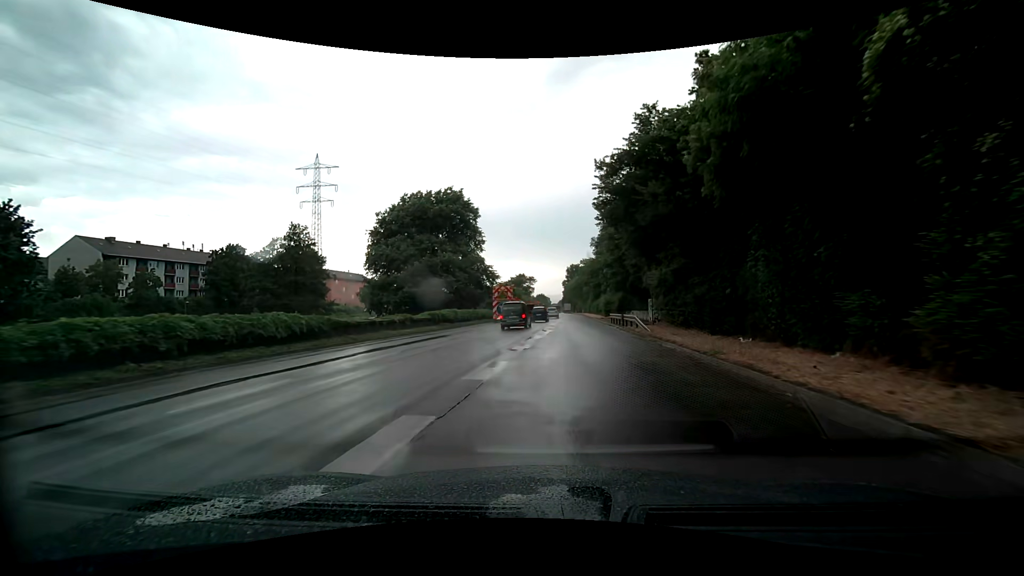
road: trunk_link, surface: asphalt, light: Day
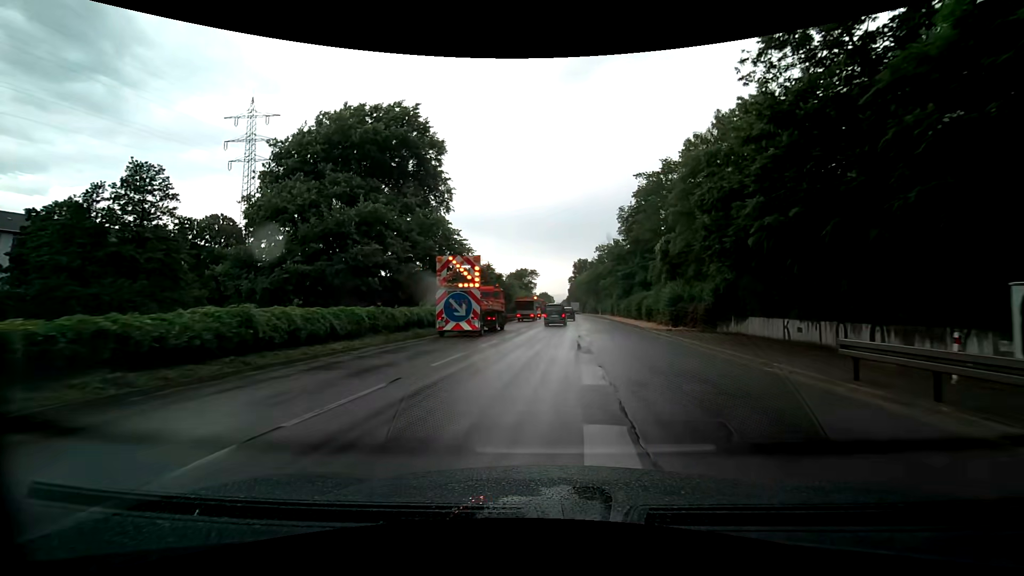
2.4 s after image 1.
(-0.2, +31.0) m; 0°
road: trunk
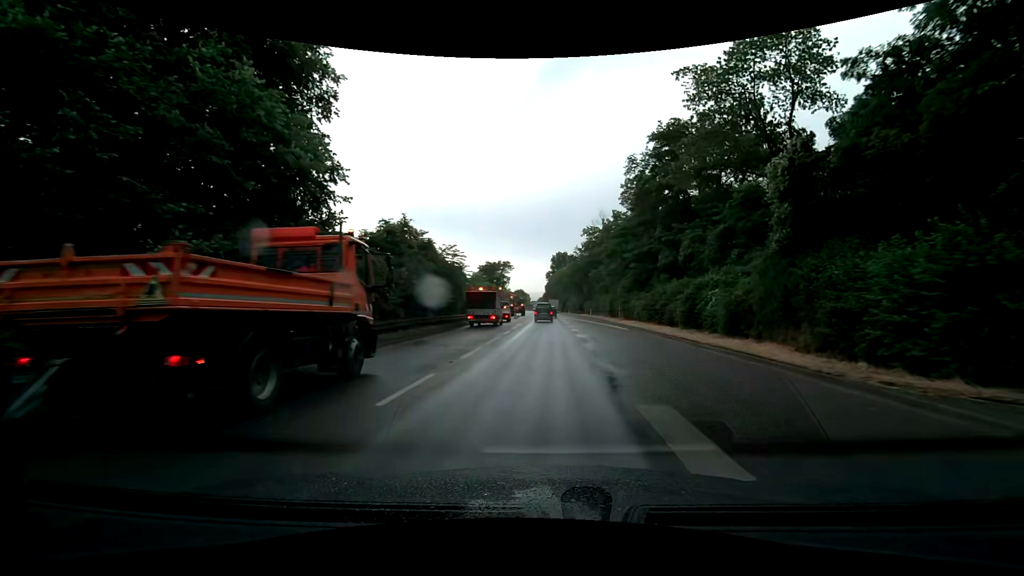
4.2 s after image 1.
(+0.2, +23.1) m; +2°
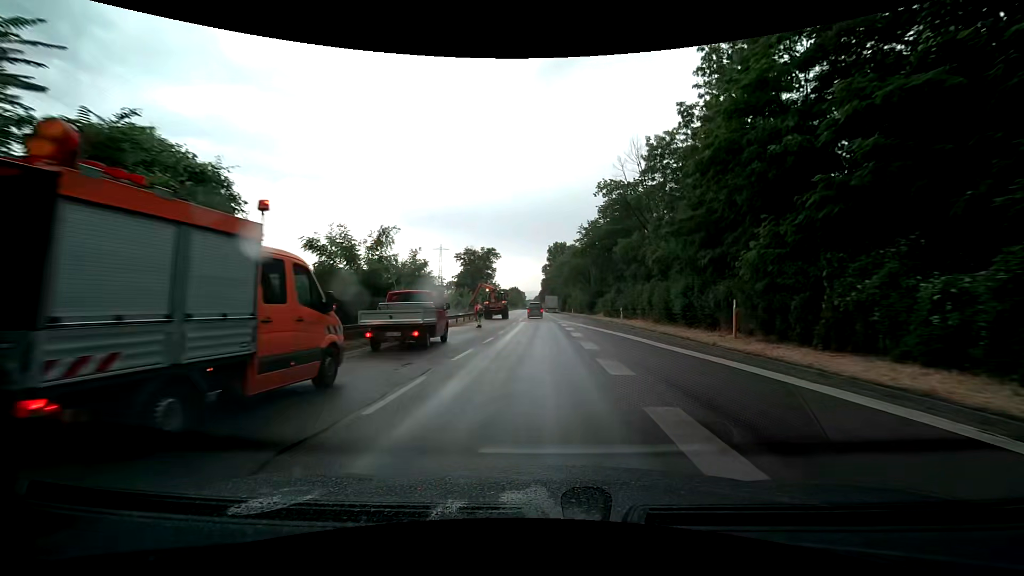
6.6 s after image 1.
(+0.5, +30.7) m; +1°
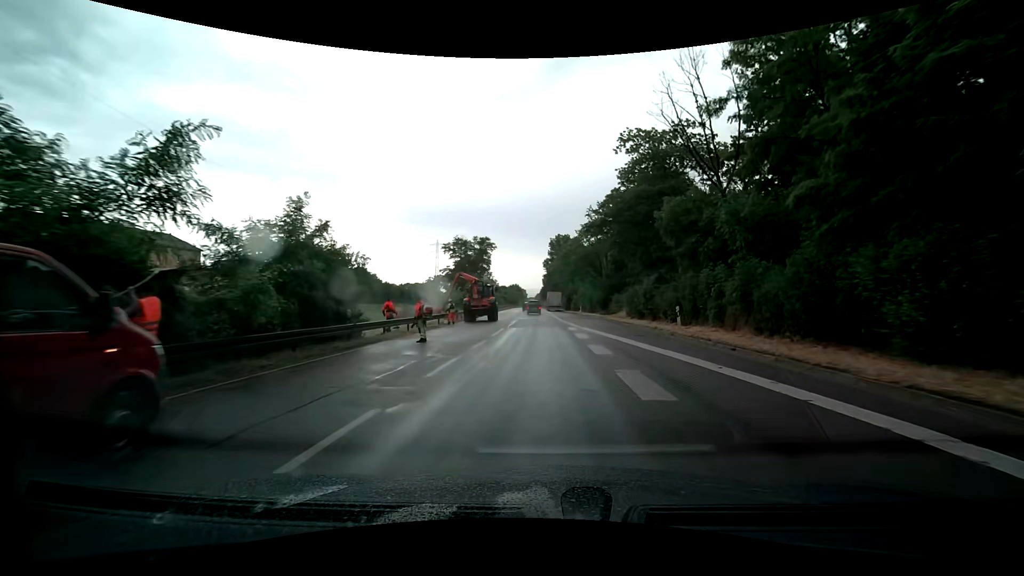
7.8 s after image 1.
(-0.1, +15.1) m; -1°
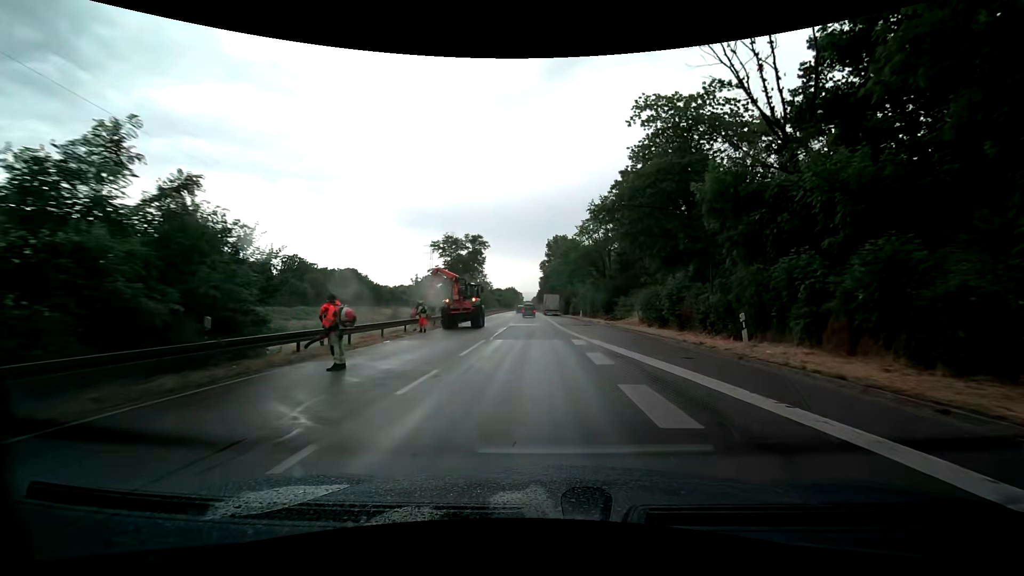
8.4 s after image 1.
(0.0, +7.4) m; 0°
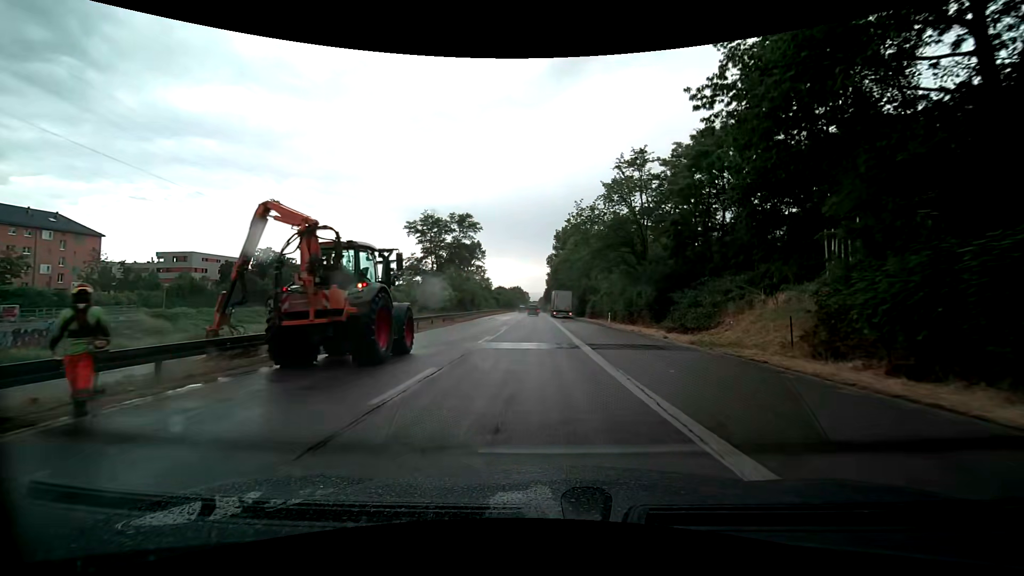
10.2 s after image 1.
(-0.1, +21.3) m; 0°
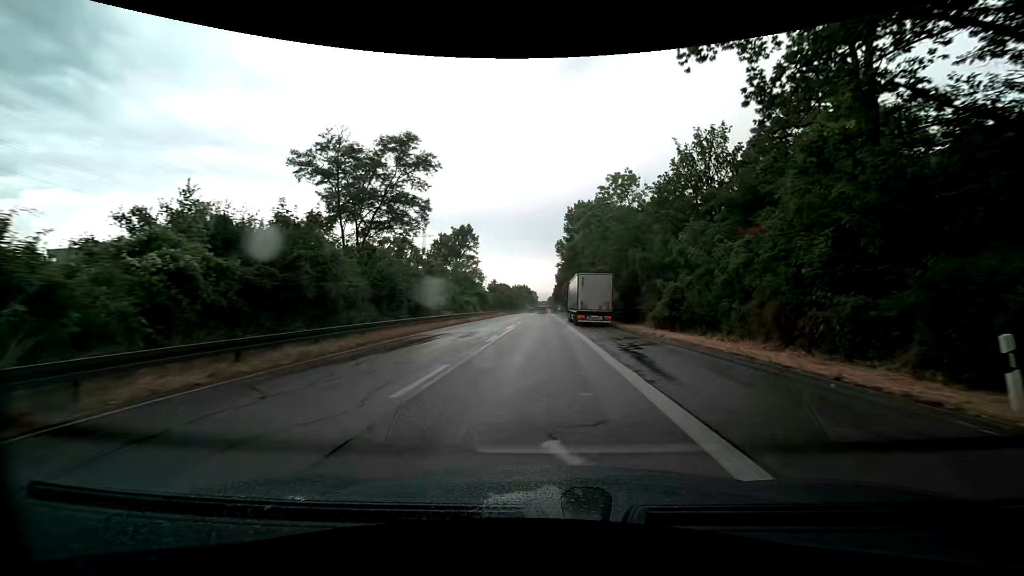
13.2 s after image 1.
(-0.4, +34.1) m; -2°
(0, +10) (0, +20) (0, +30) (+1, +40) (+1, +50) (+1, +60) (+1, +70) (+1, +80) (+1, +90) (+1, +100) m
